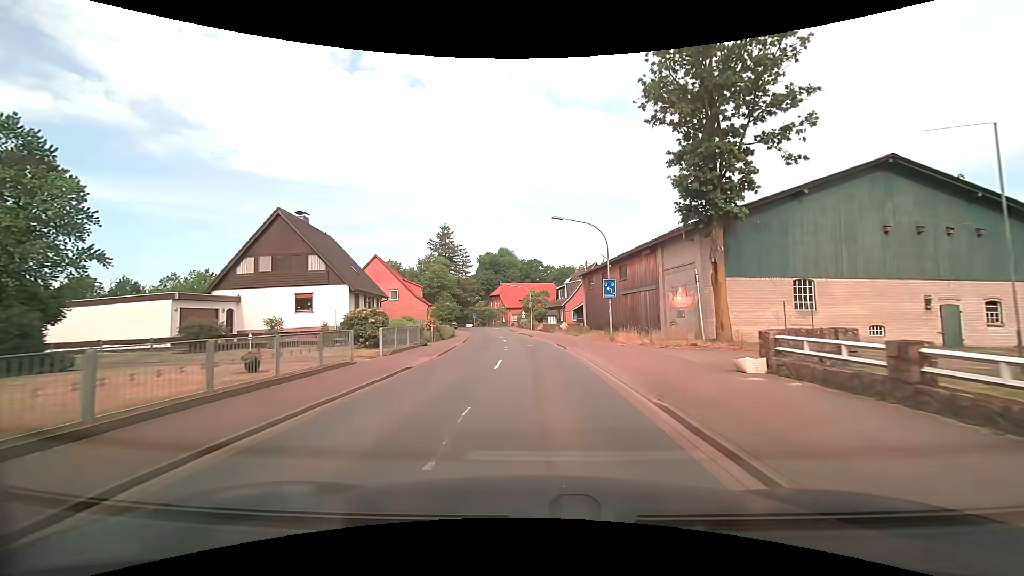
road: secondary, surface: asphalt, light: Day
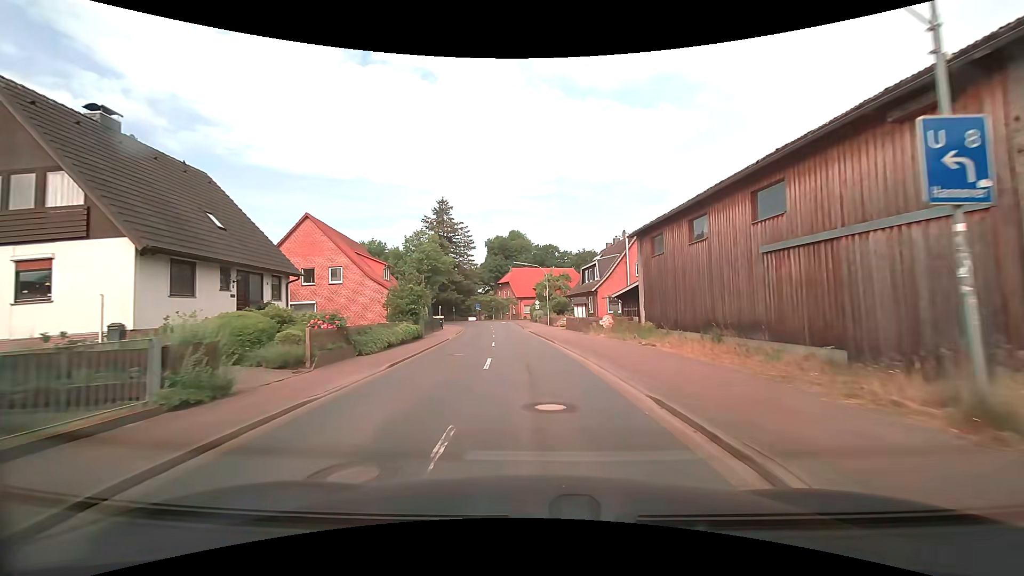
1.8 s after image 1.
(-0.1, +19.6) m; -2°
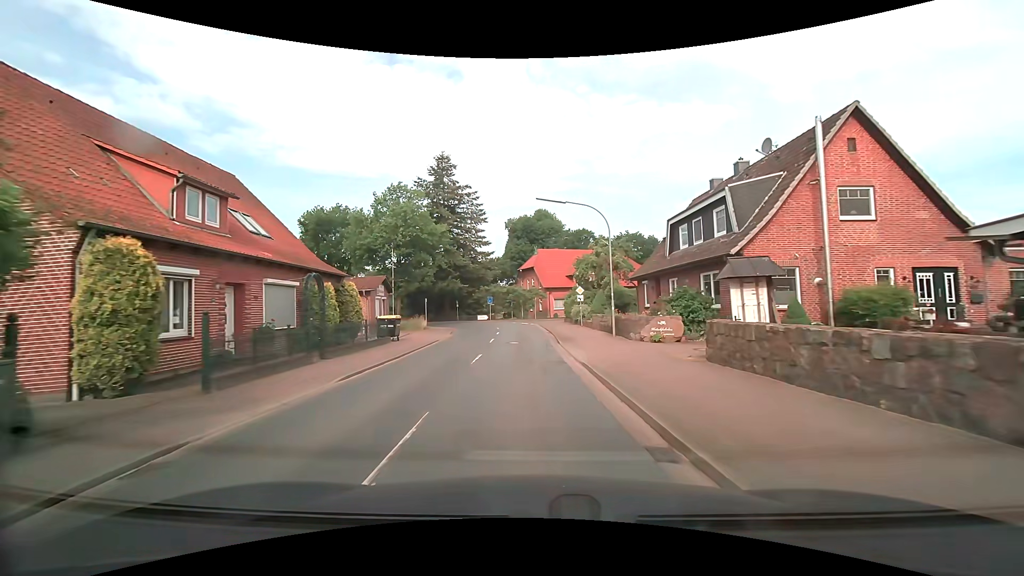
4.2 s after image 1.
(-0.6, +26.0) m; -3°
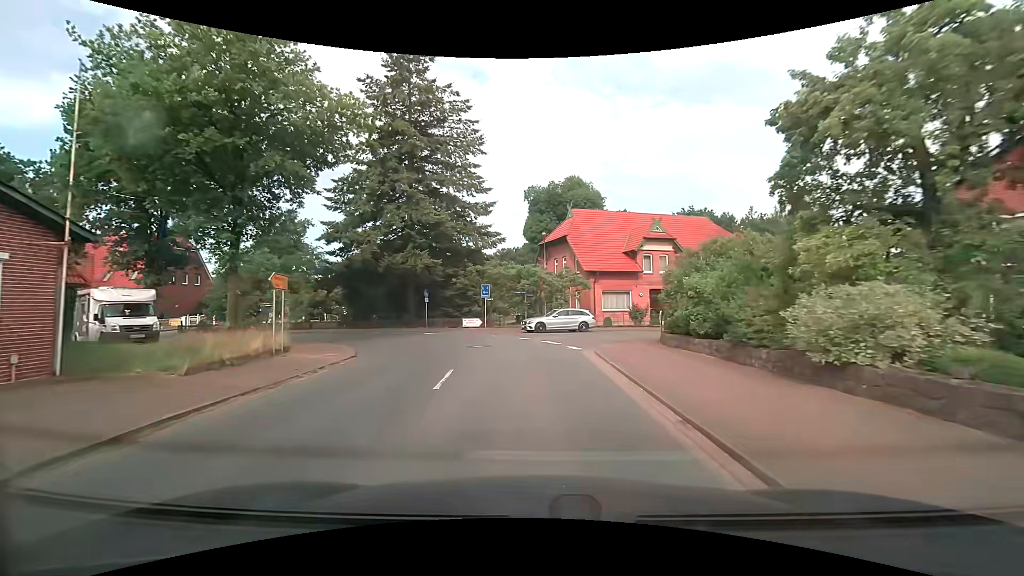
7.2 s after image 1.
(-0.7, +30.9) m; -3°
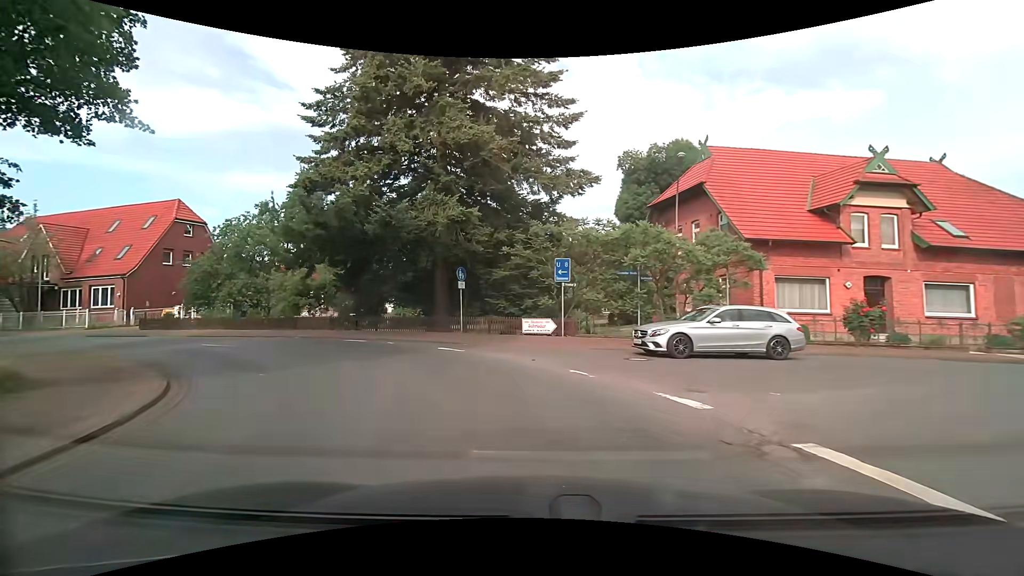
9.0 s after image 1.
(-1.0, +15.8) m; -9°
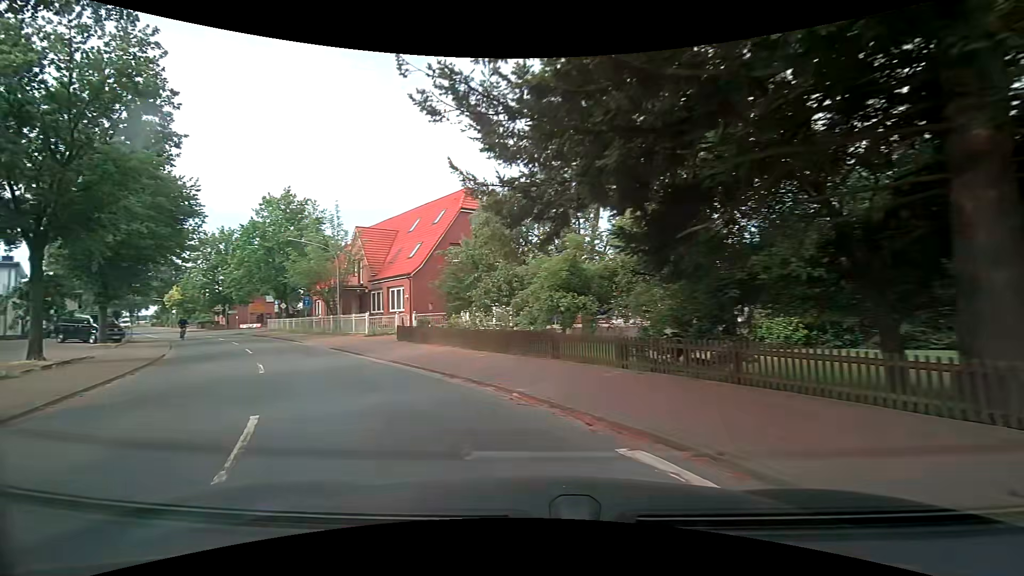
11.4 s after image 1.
(-4.0, +15.0) m; -36°
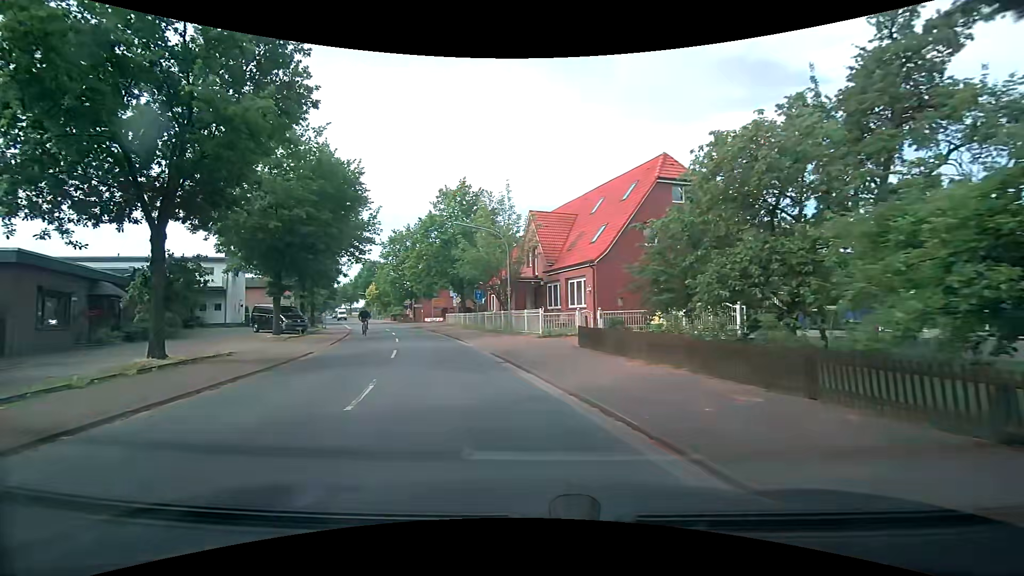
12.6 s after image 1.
(-1.3, +6.7) m; -20°
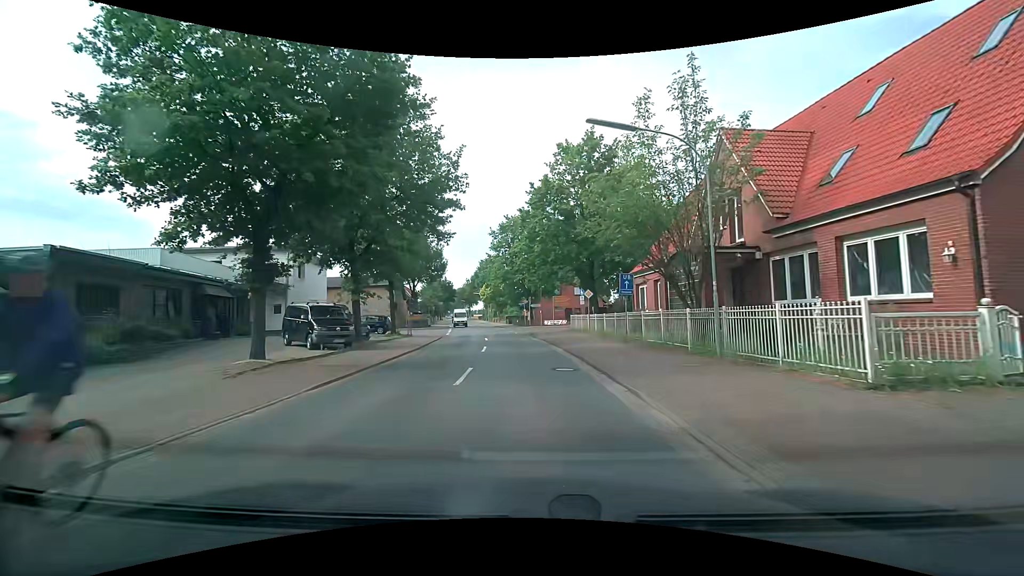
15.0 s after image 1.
(-2.6, +14.9) m; -16°
(0, +10) (-1, +20) (-1, +30) (-2, +40) (+1, +49) (+9, +55) (+19, +57) (+29, +60) (+38, +62) (+48, +64) m
